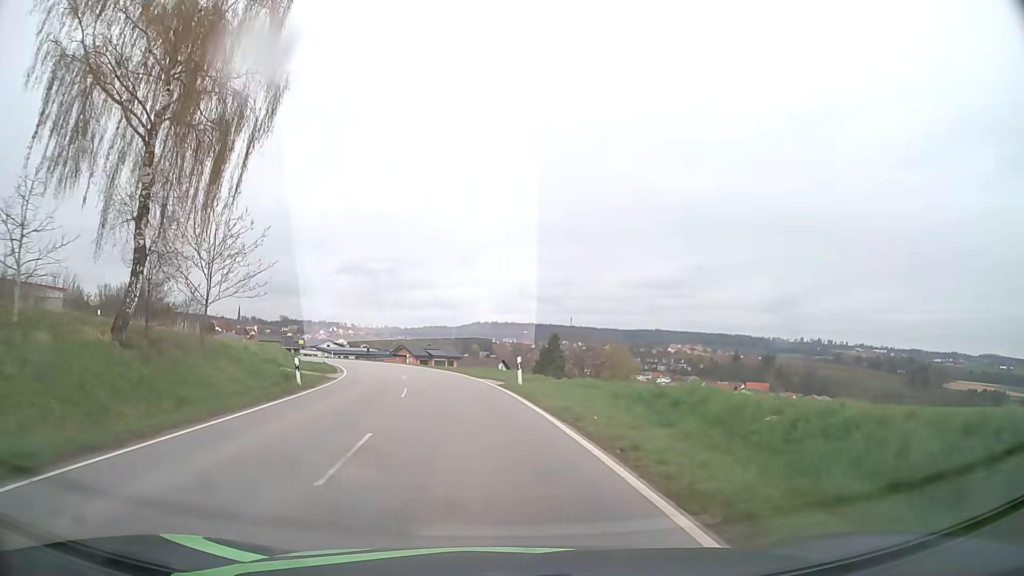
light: Day
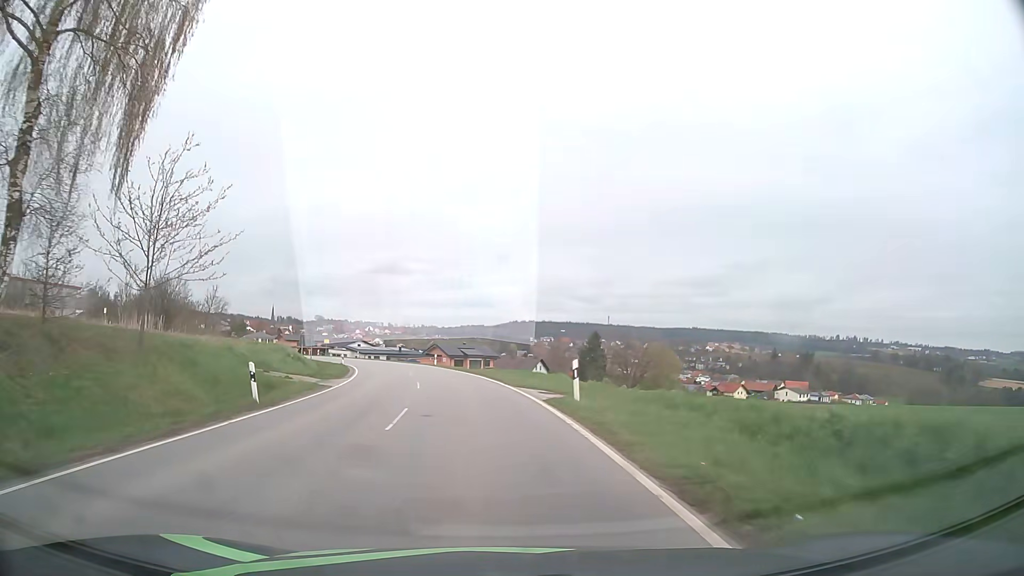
(-0.3, +7.6) m; -4°
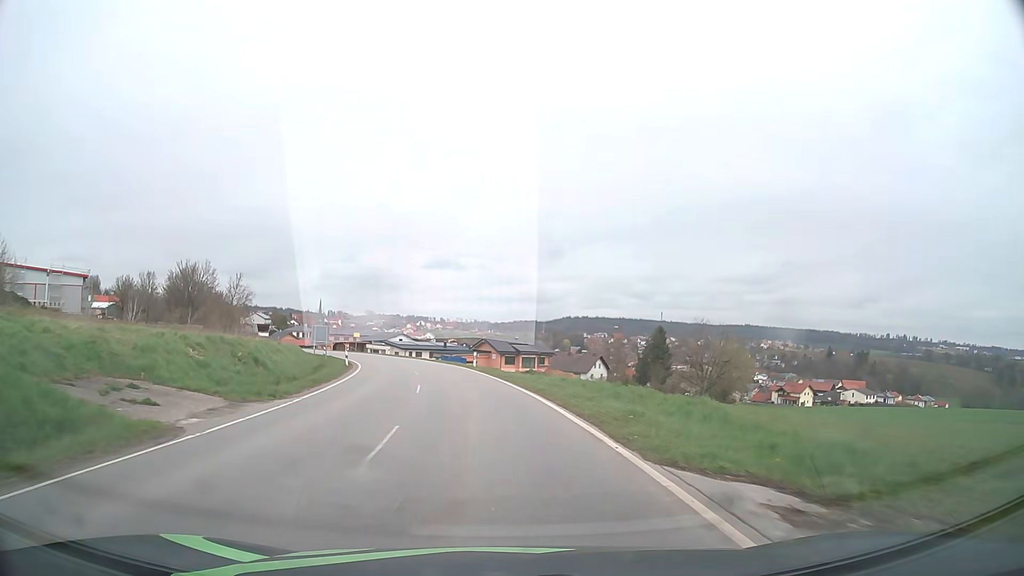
(-0.7, +15.7) m; -5°
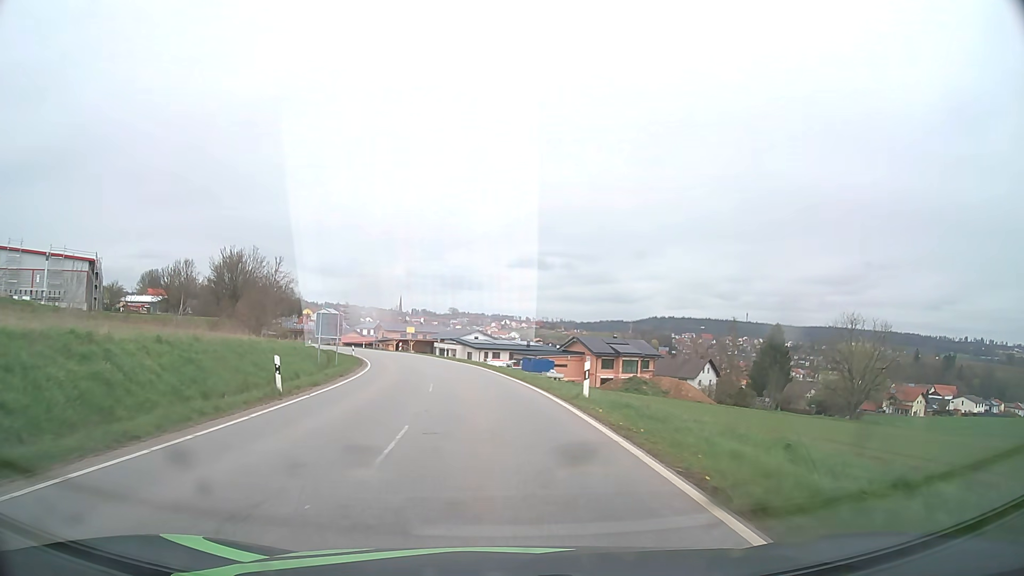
(-1.4, +24.3) m; -7°
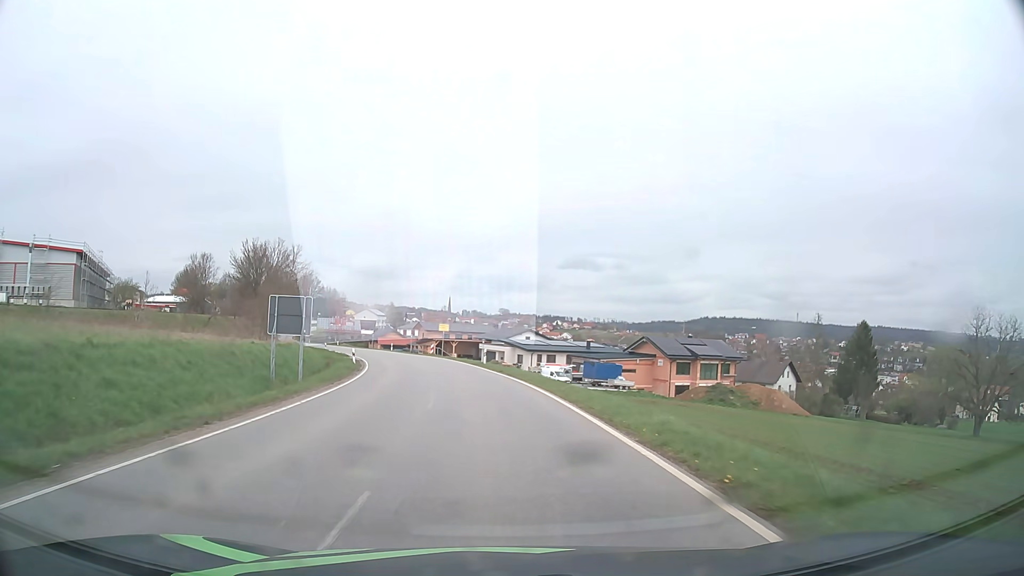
(-0.7, +16.8) m; -4°
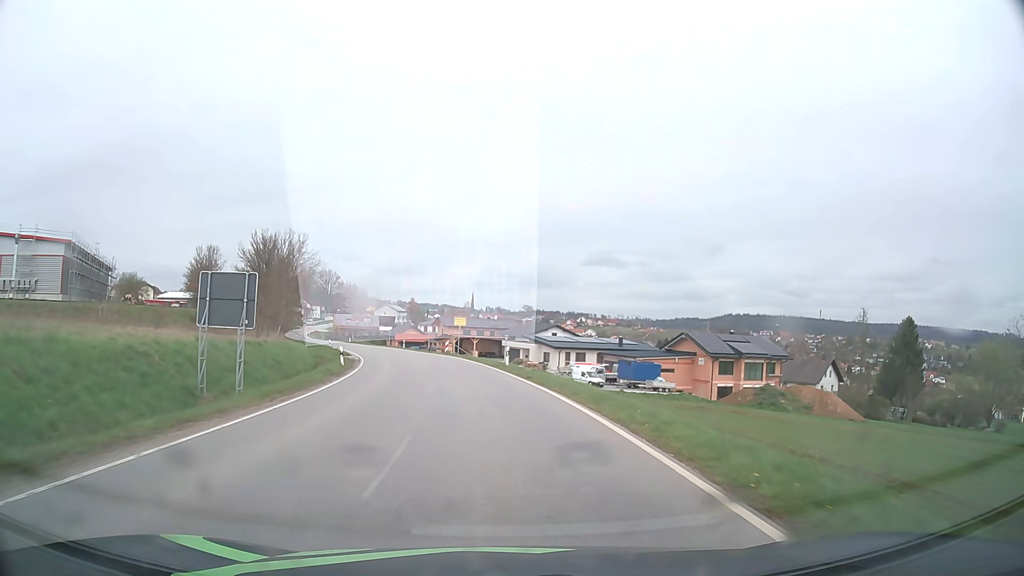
(-0.1, +8.4) m; -2°
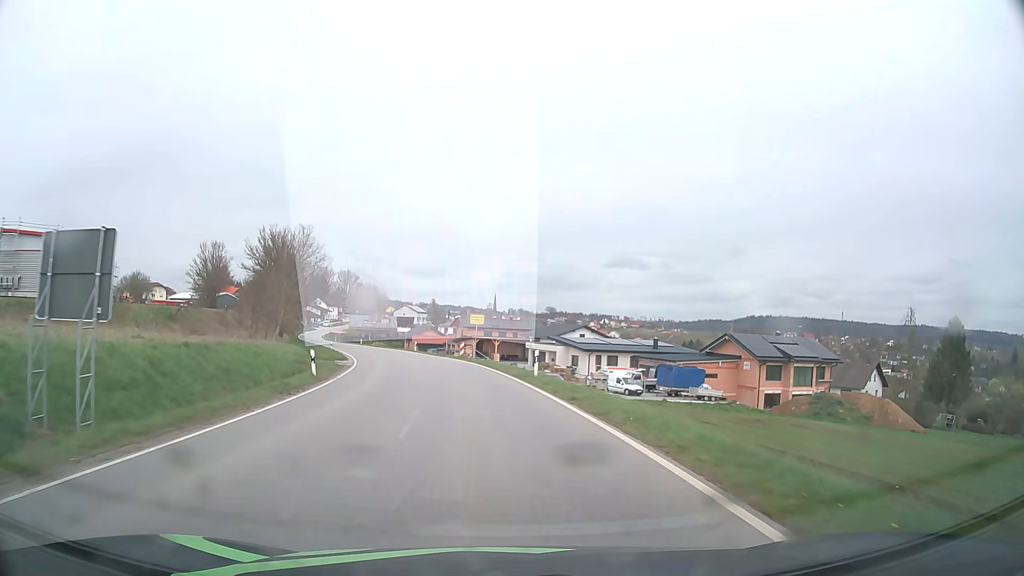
(-0.1, +8.3) m; -2°
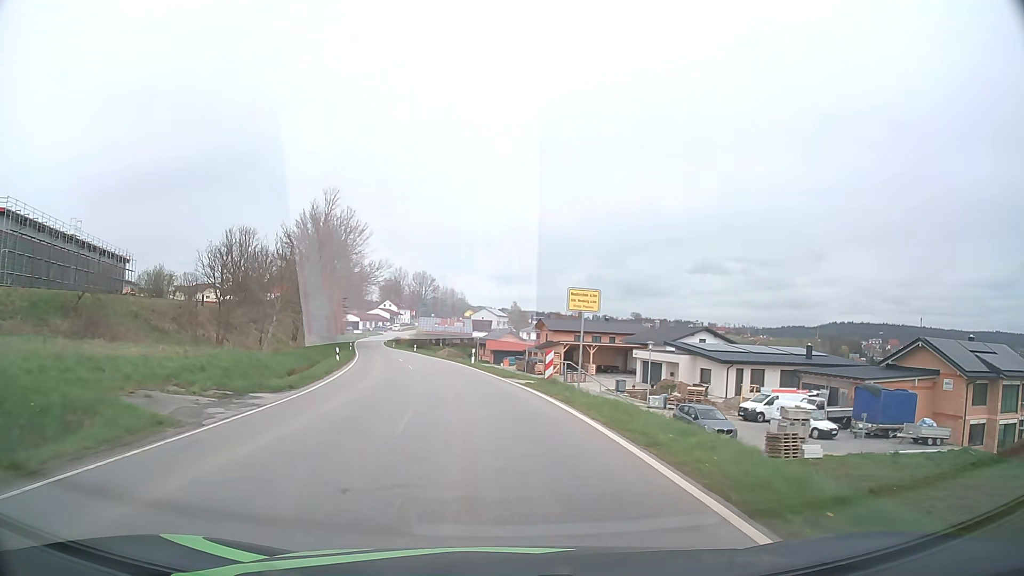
(-1.6, +24.1) m; -7°
(0, +10) (-1, +20) (-3, +30) (-4, +40) (-6, +49) (-9, +59) (-11, +69) (-13, +79) (-15, +88) (-18, +98) m
